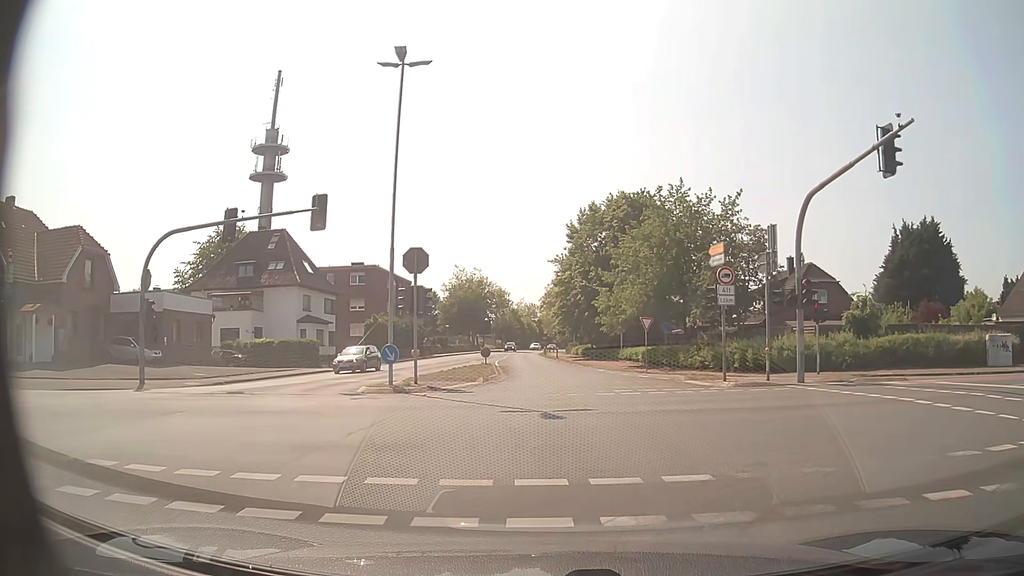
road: secondary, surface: asphalt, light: Day
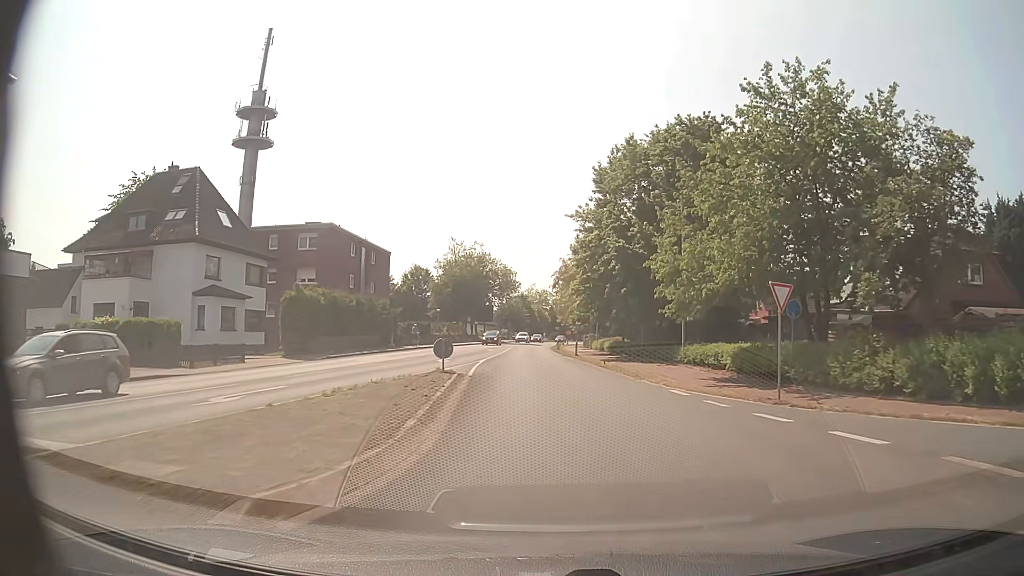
(0.0, +20.9) m; 0°
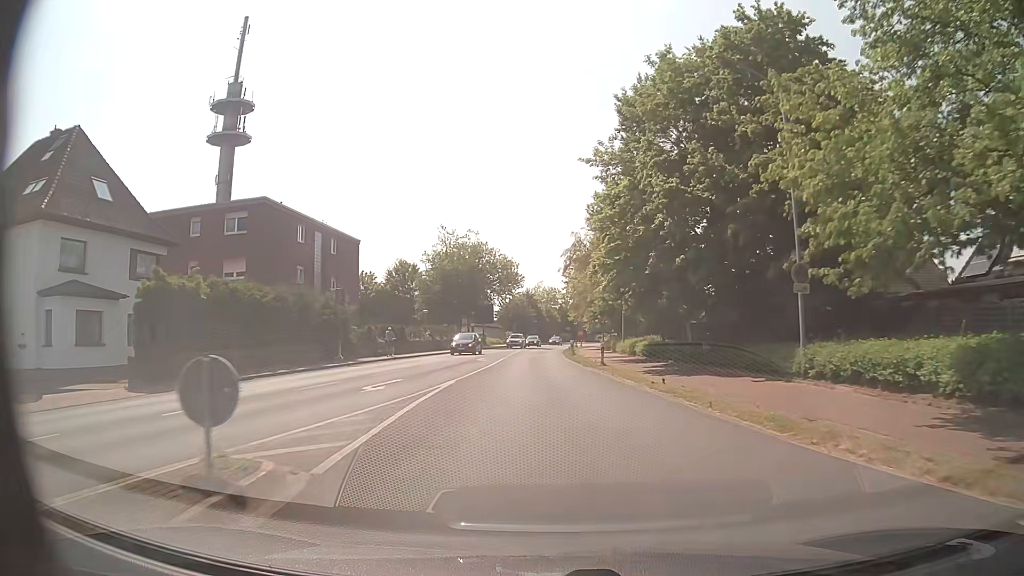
(0.0, +15.2) m; -1°
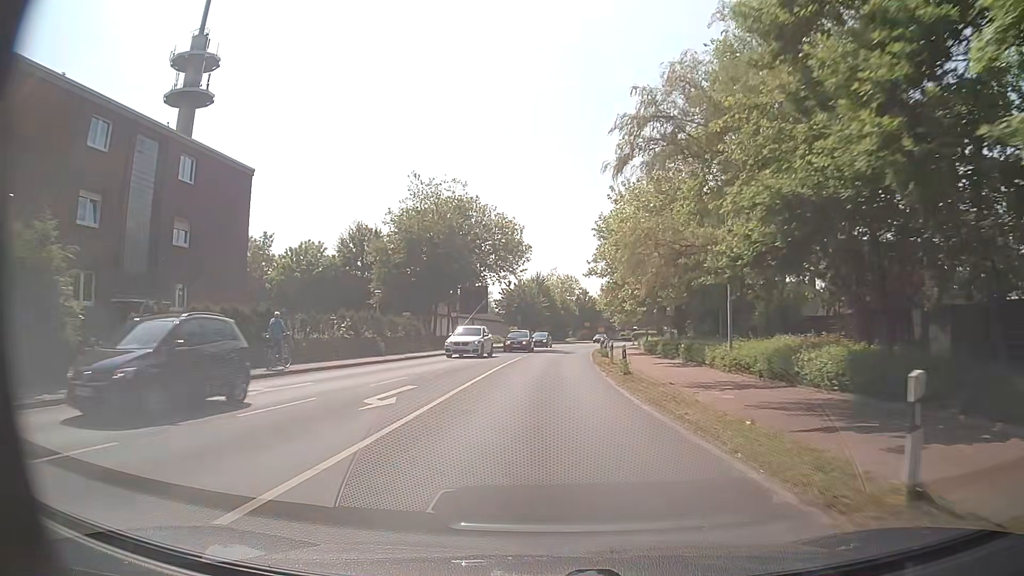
(-0.4, +25.5) m; -1°
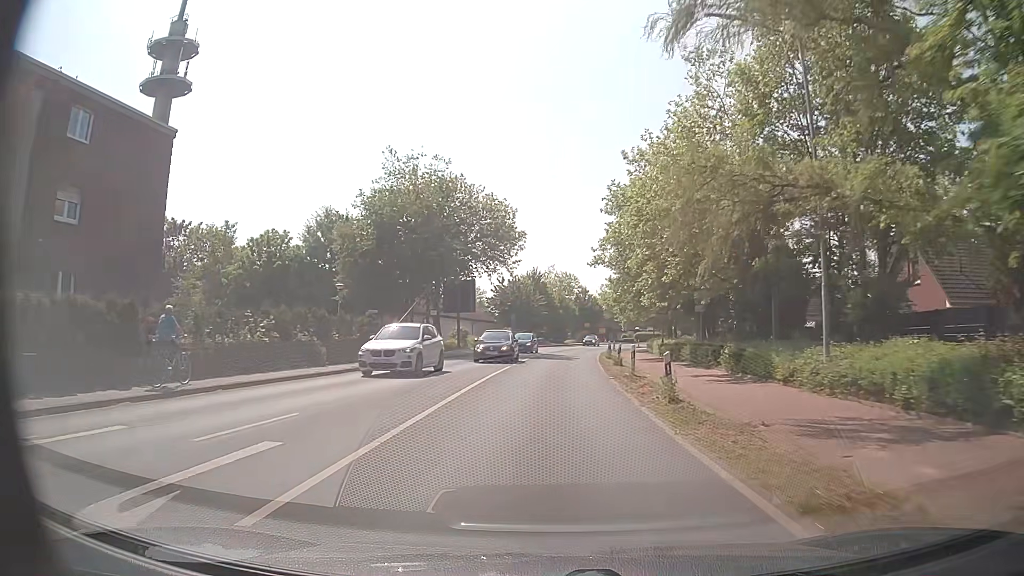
(0.0, +8.3) m; +1°
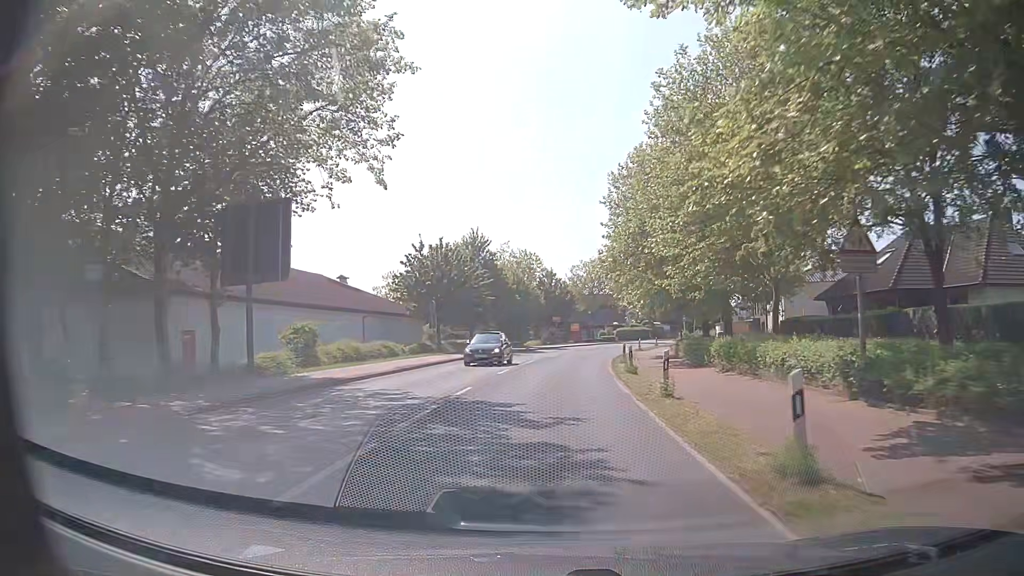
(+0.6, +32.6) m; +3°
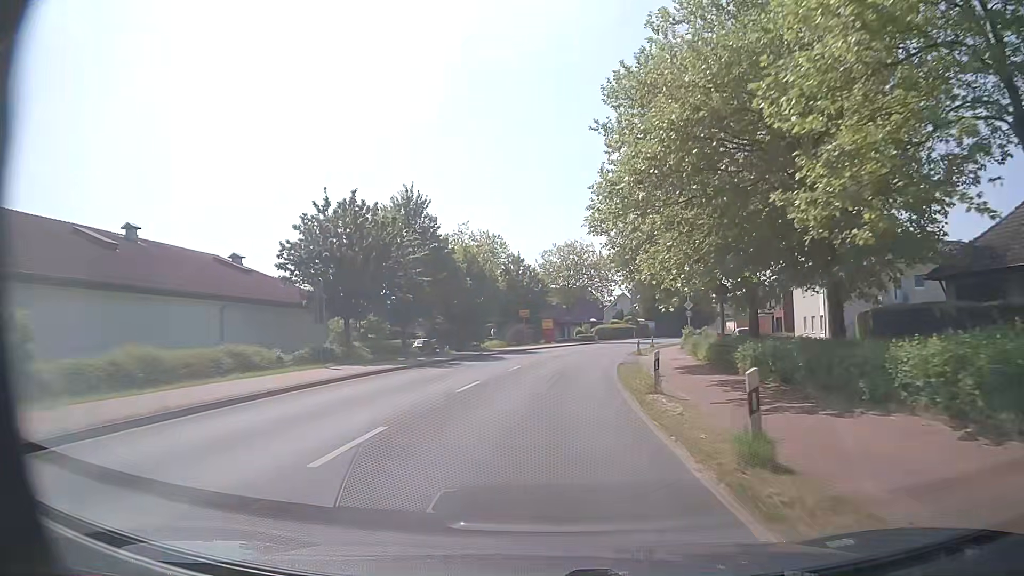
(+0.5, +16.5) m; +3°
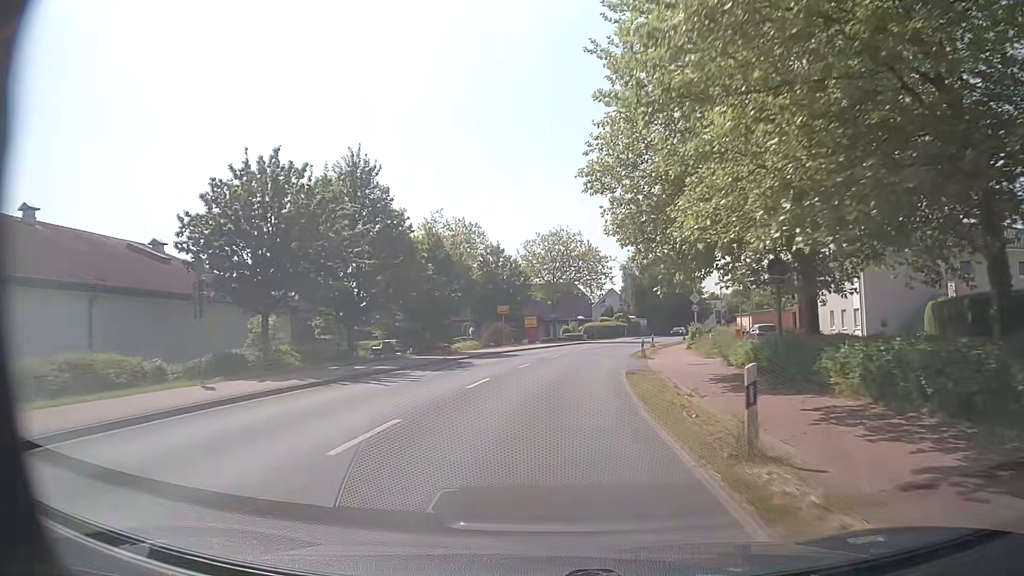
(0.0, +8.4) m; +1°
(0, +10) (+1, +20) (+2, +30) (+3, +40) (+5, +50) (+7, +59) (+10, +69) (+14, +78) (+17, +88) (+21, +97) m
